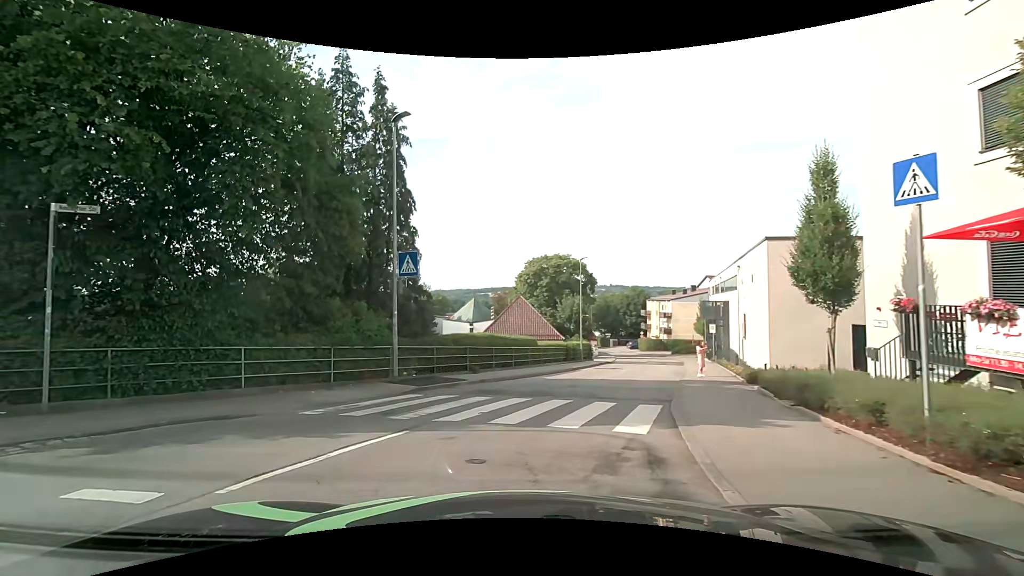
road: unclassified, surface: asphalt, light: Day
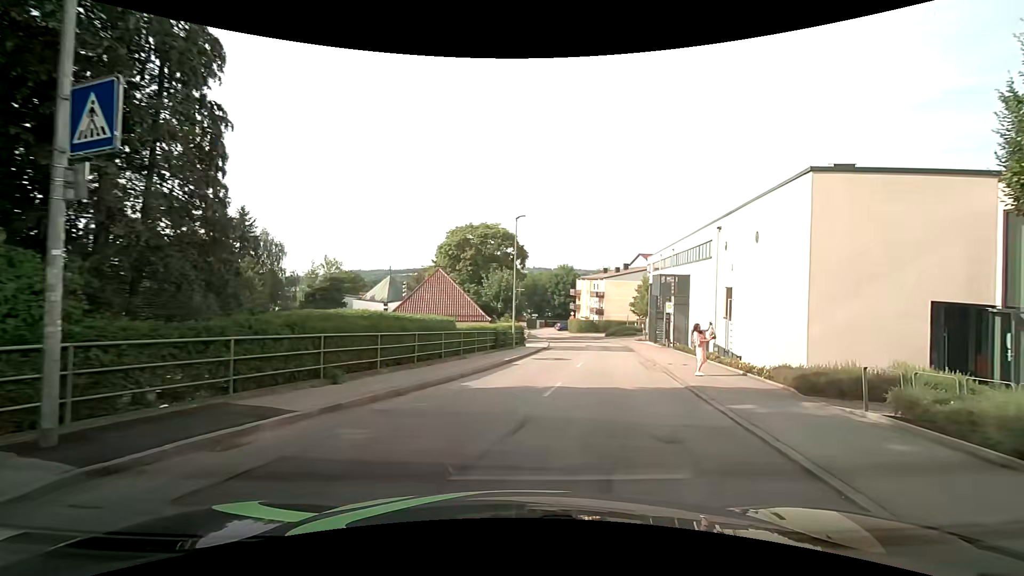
(+0.1, +9.2) m; +8°
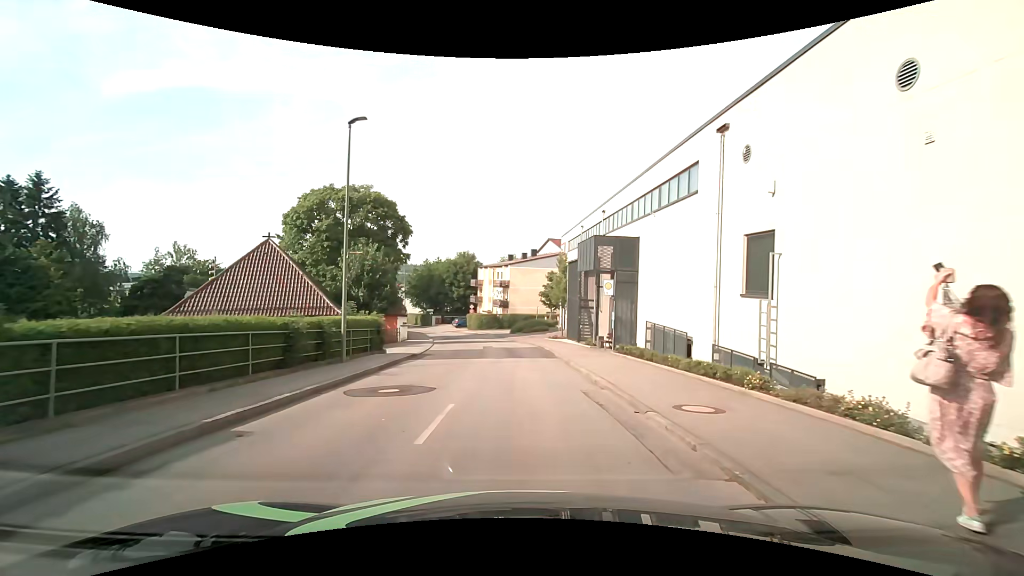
(+2.1, +13.6) m; +12°
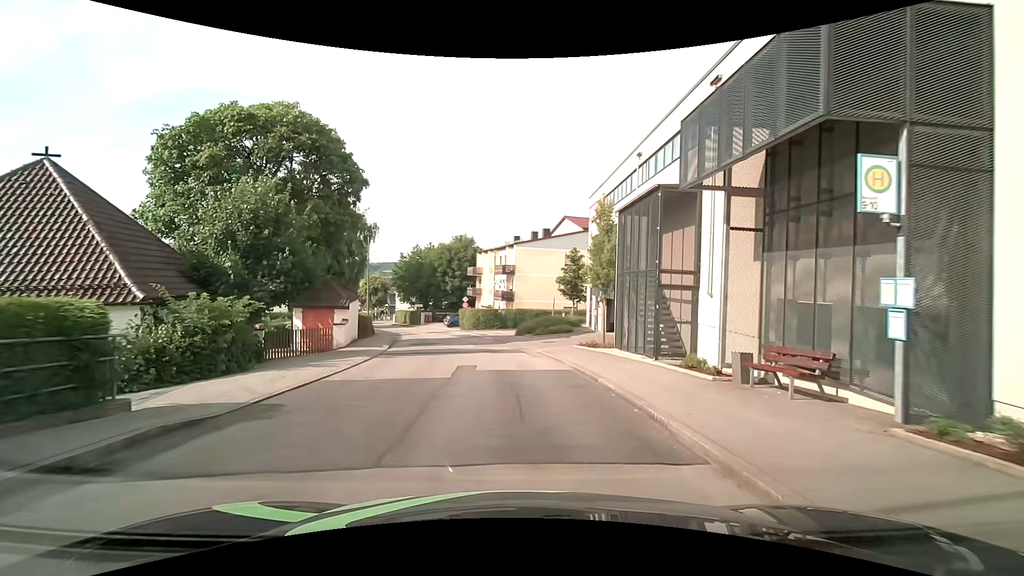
(-0.1, +16.2) m; 0°
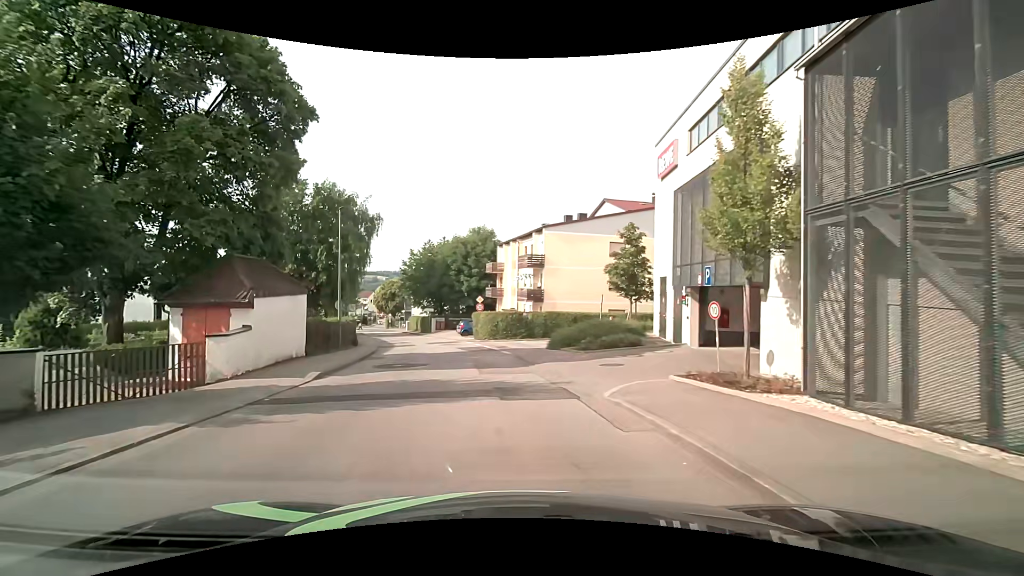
(-0.3, +12.1) m; -3°
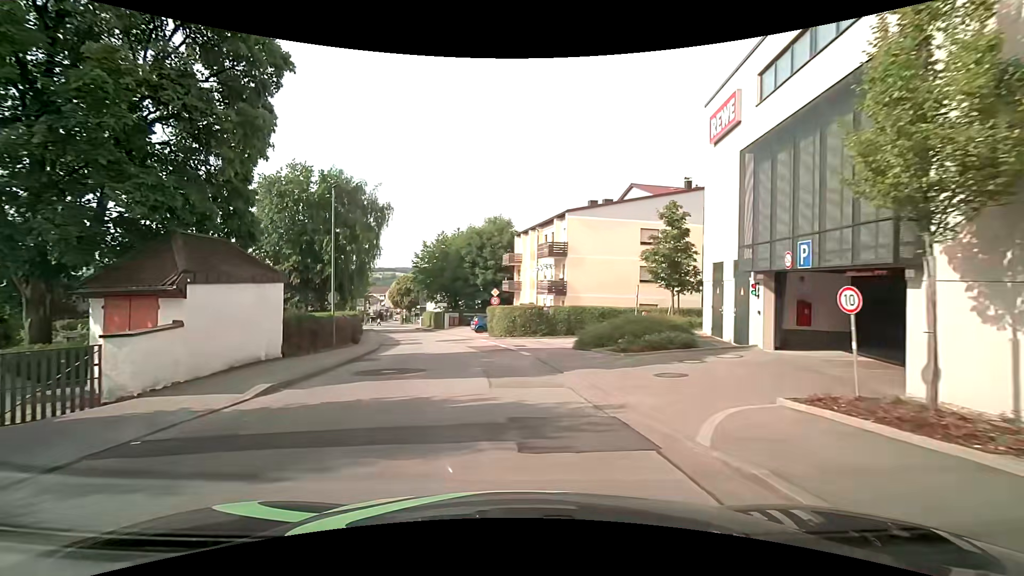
(-0.1, +4.0) m; -3°
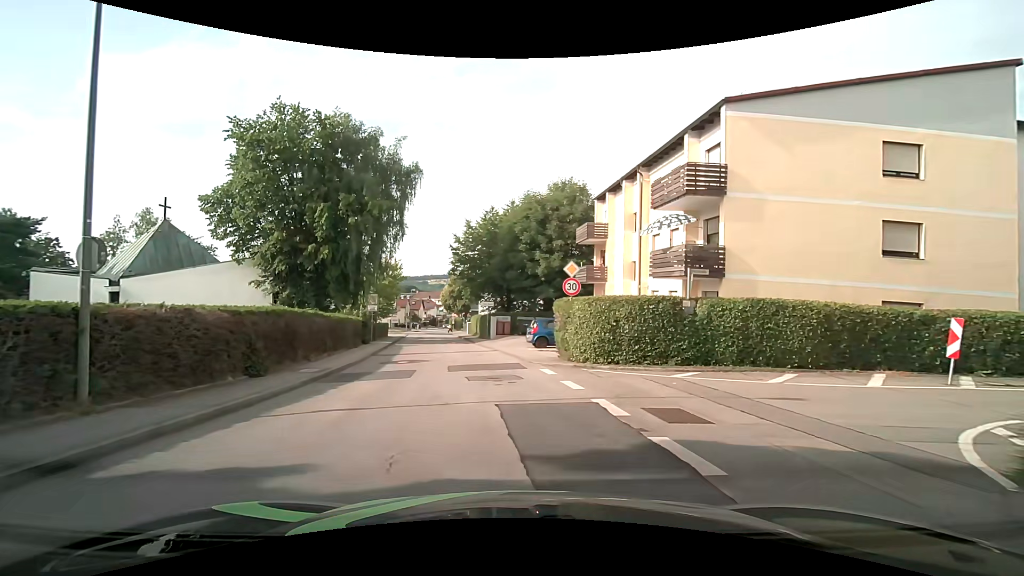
(-0.7, +17.6) m; -6°
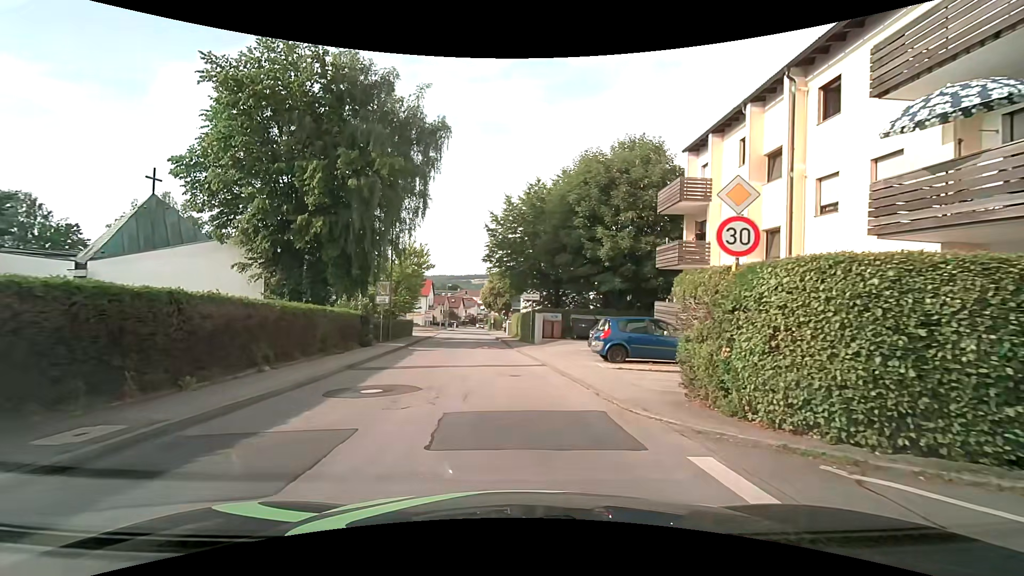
(-0.5, +9.7) m; -6°
